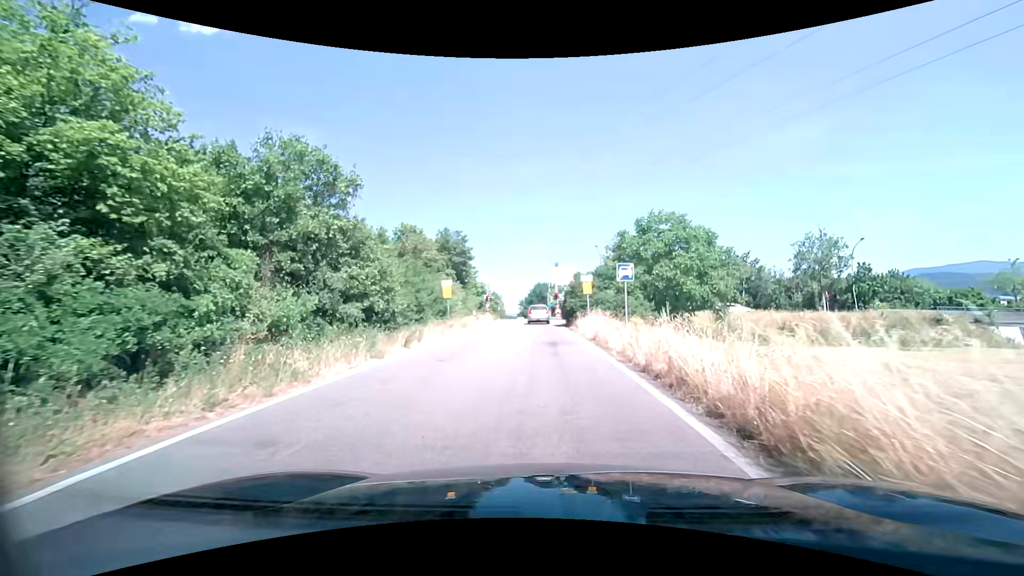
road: trunk_link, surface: asphalt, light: Day
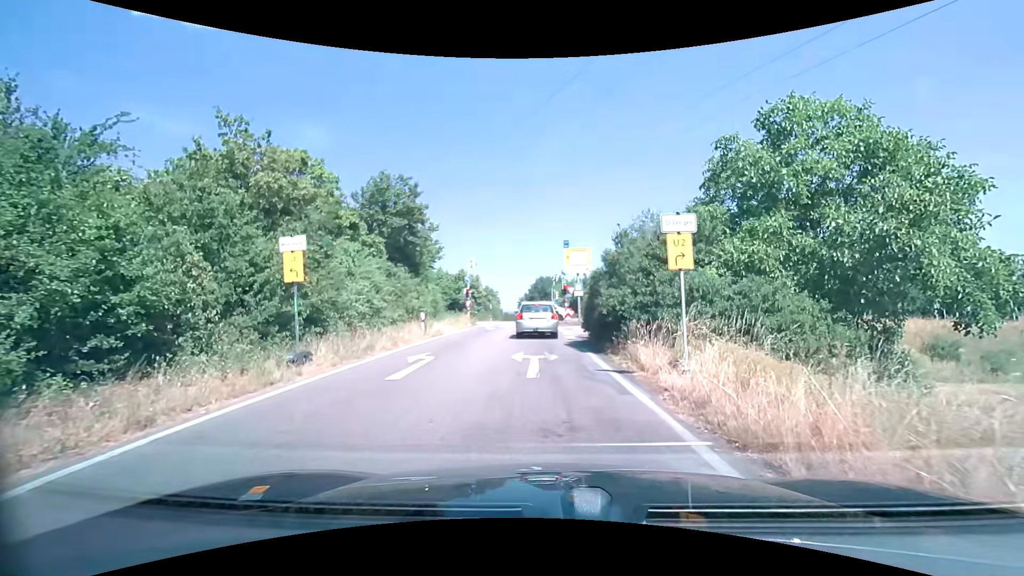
(-0.1, +17.1) m; 0°
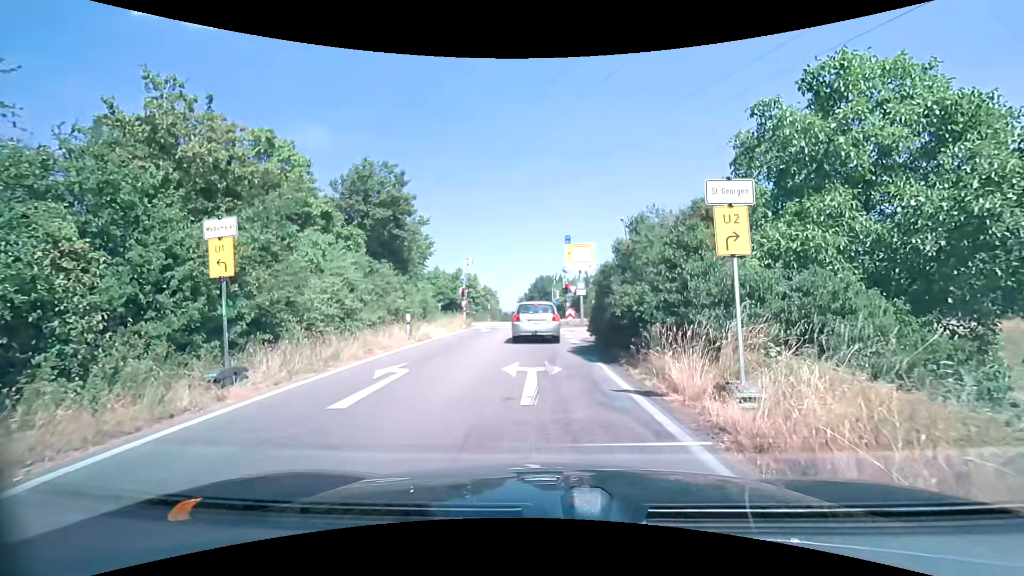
(0.0, +2.3) m; 0°
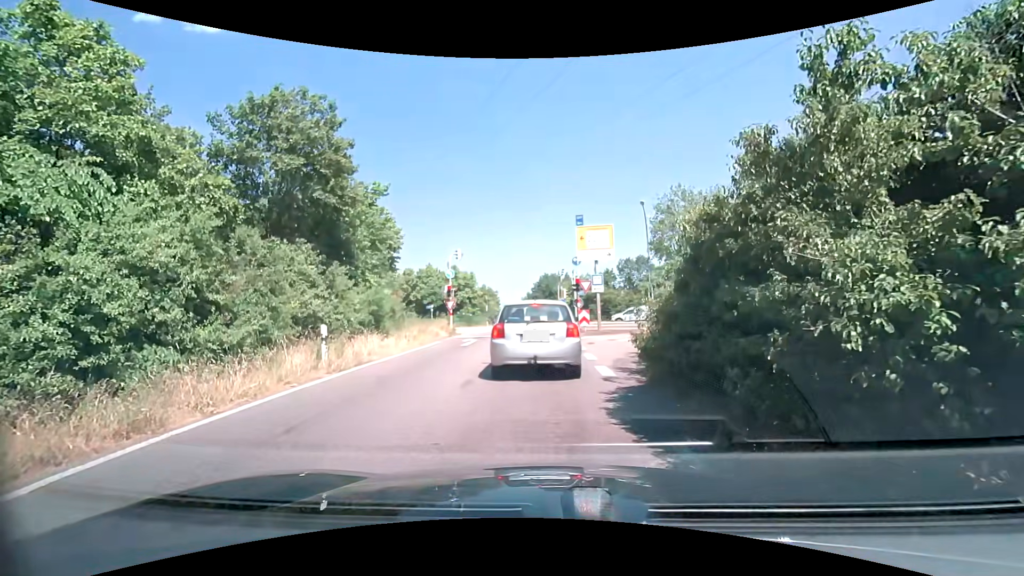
(0.0, +7.8) m; 0°
